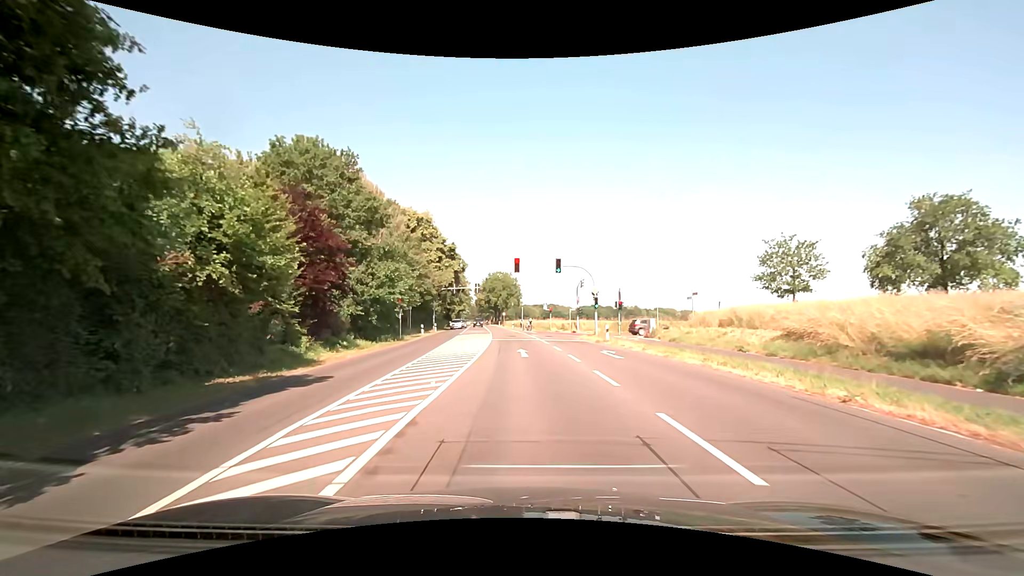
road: secondary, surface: asphalt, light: Day
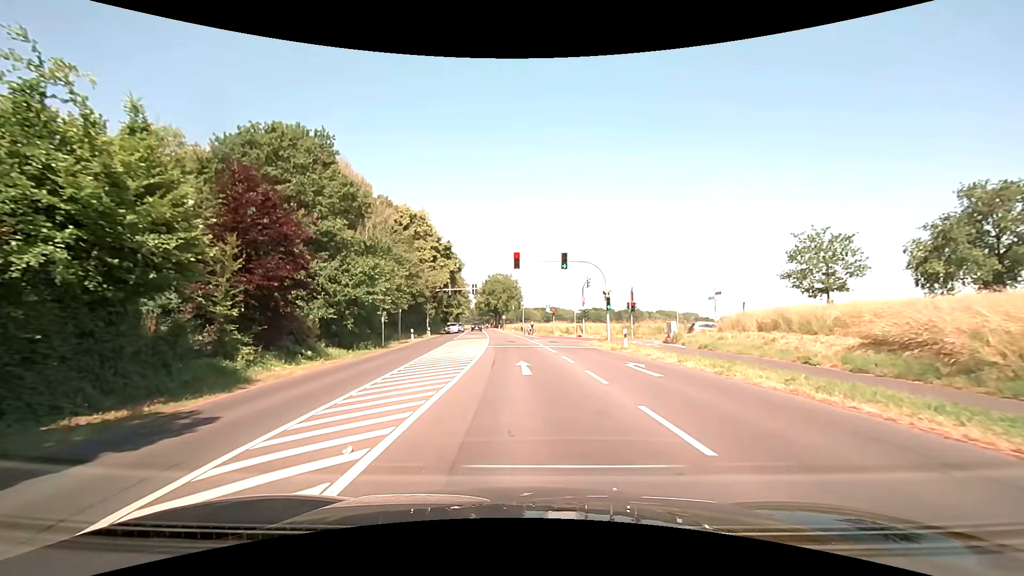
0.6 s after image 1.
(0.0, +5.0) m; 0°
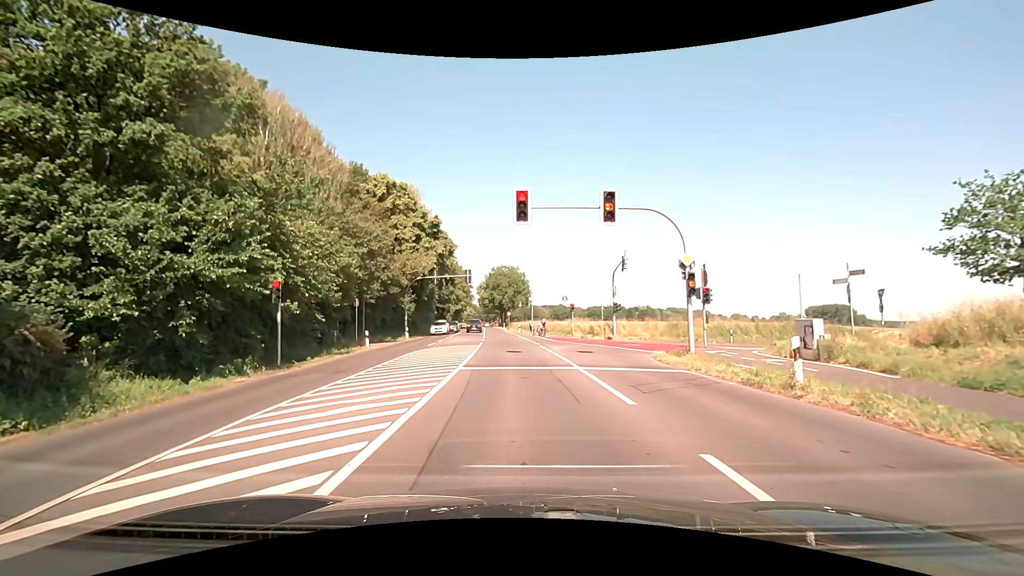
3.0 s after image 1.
(-0.1, +14.9) m; -1°
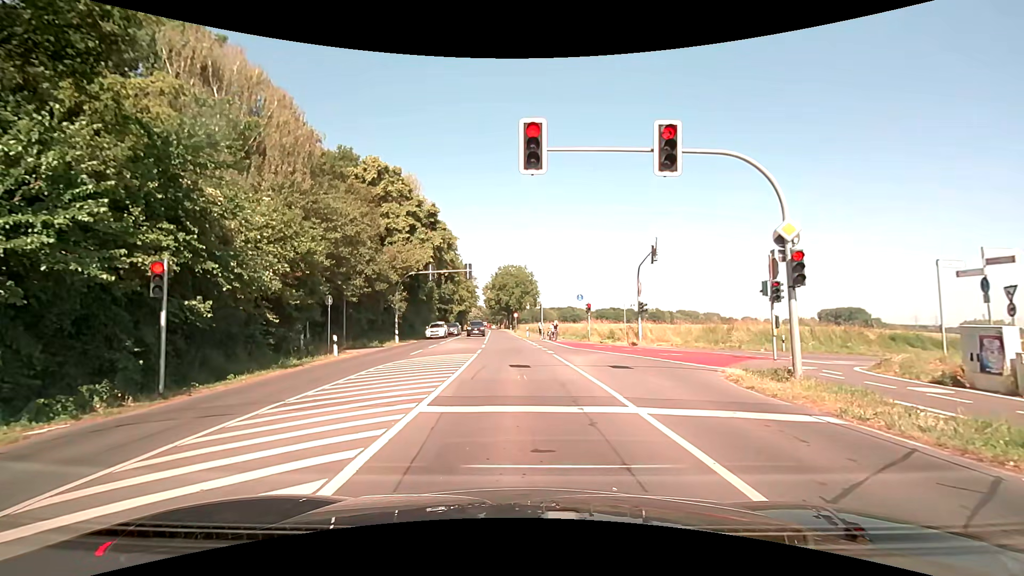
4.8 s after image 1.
(-0.1, +6.3) m; -1°
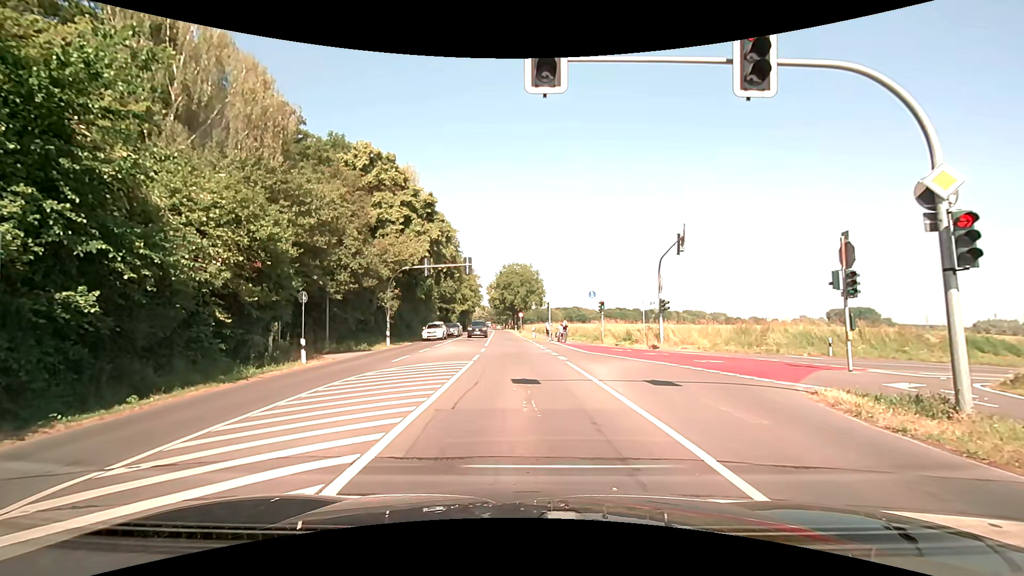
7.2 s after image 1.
(0.0, +4.0) m; +1°
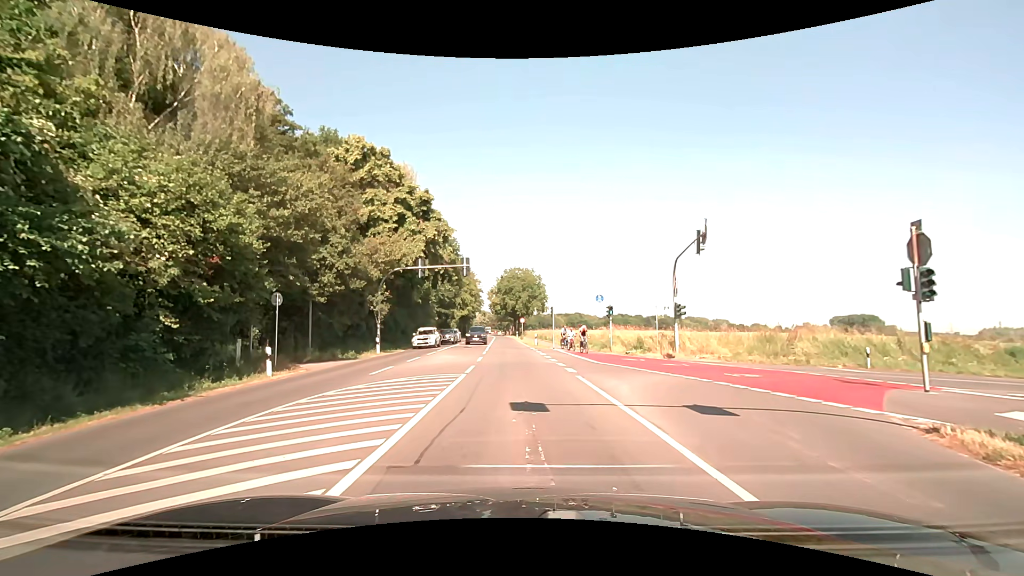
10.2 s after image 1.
(-0.1, +3.2) m; -1°
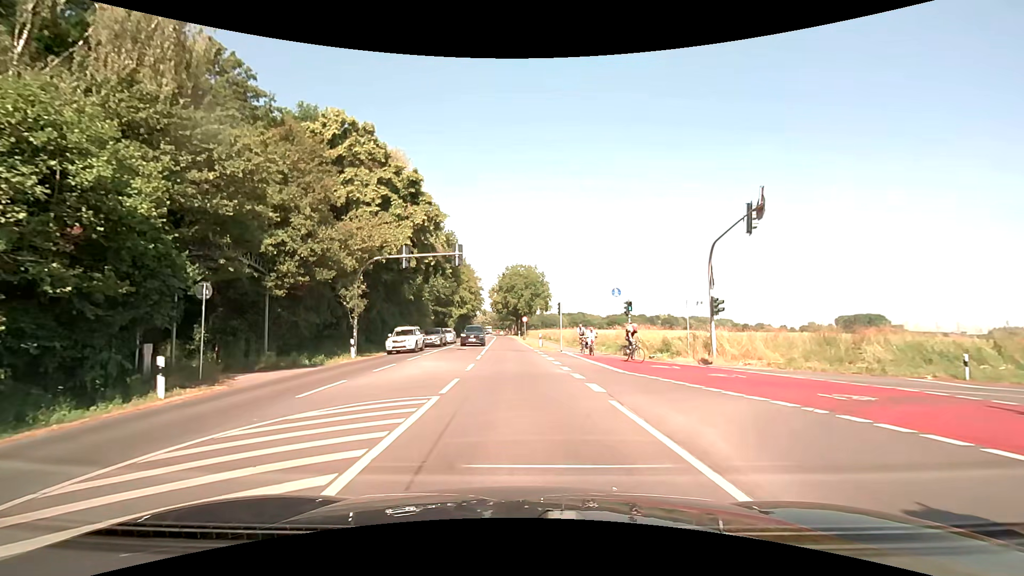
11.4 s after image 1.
(0.0, +5.7) m; 0°
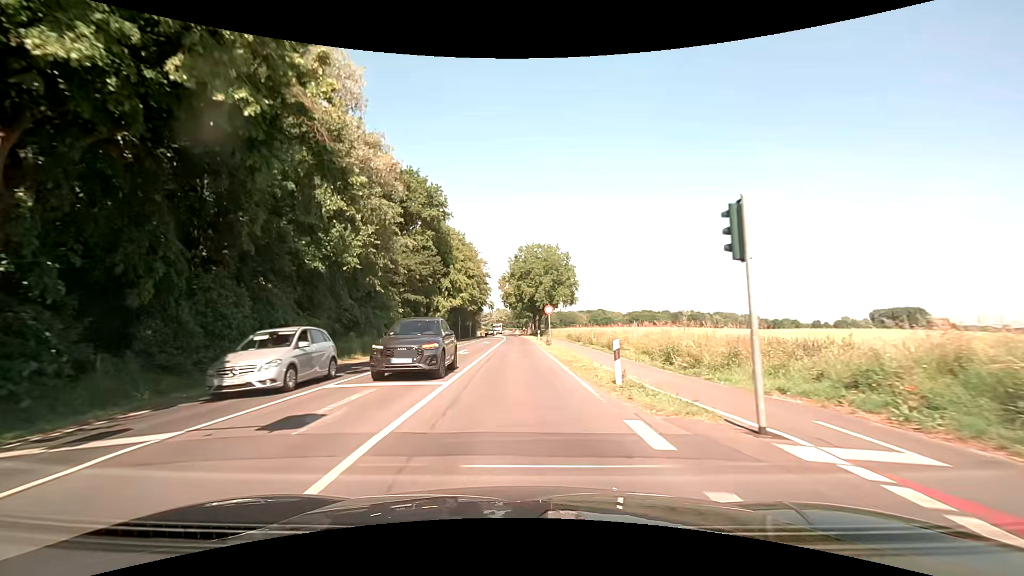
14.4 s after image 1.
(-0.5, +27.2) m; -2°
(0, +10) (0, +20) (0, +30) (0, +40) (0, +50) (-1, +60) (-1, +70) (-1, +80) (-2, +90) (-2, +100) m
